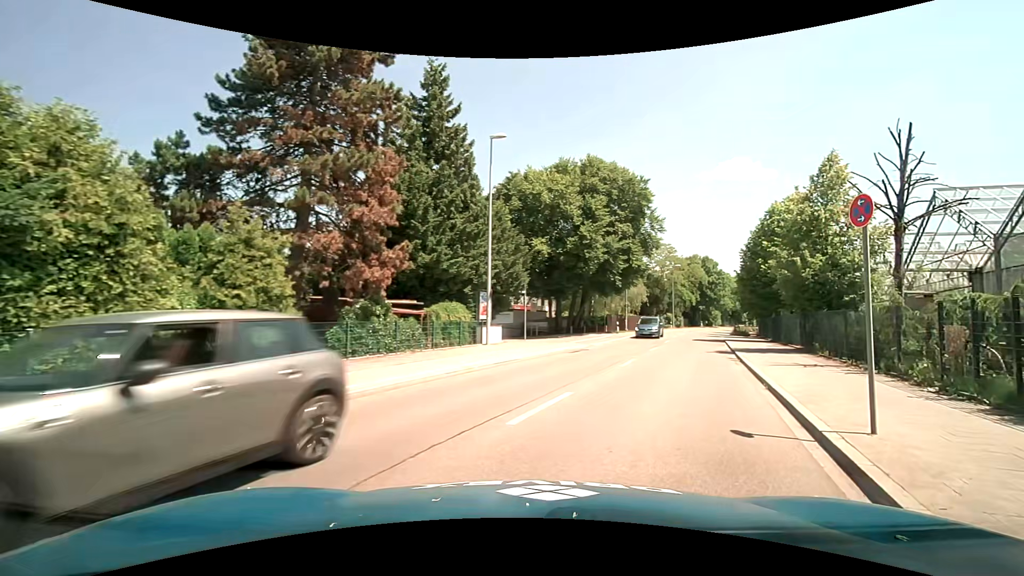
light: Day
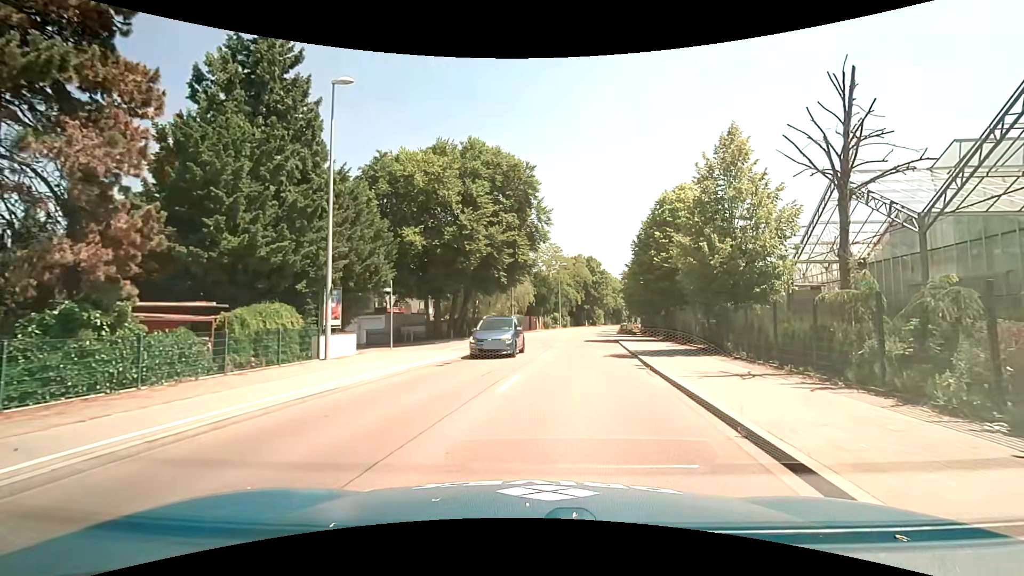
(+0.8, +5.6) m; +12°
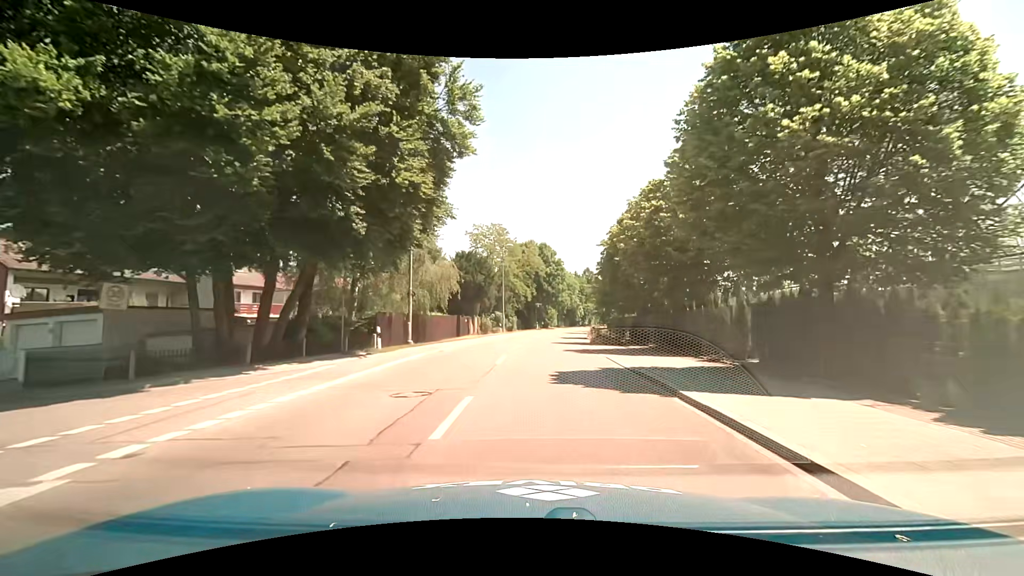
(+2.1, +22.3) m; +6°
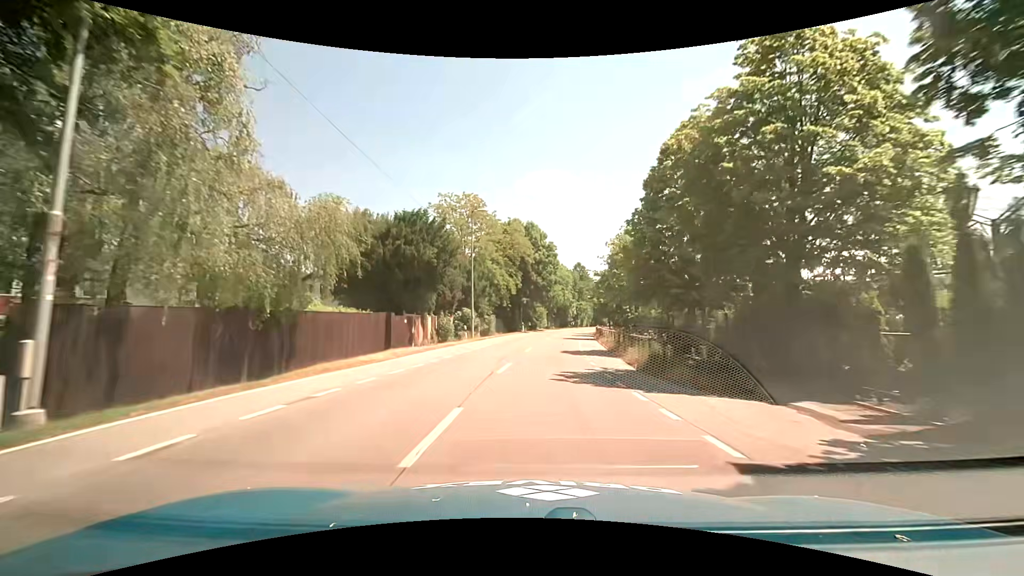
(+0.6, +19.3) m; +3°
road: tertiary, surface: asphalt
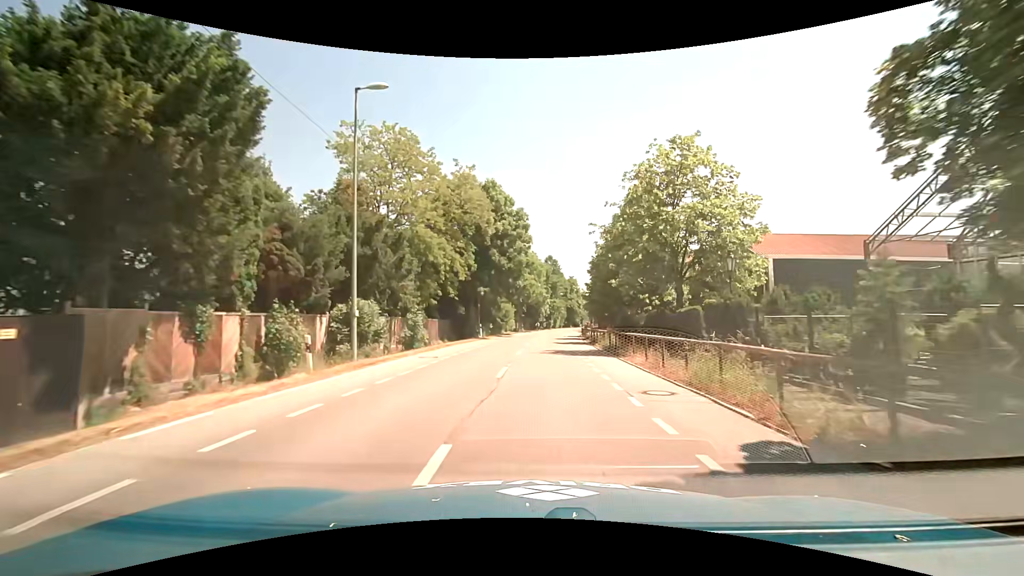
(+0.3, +21.4) m; +3°
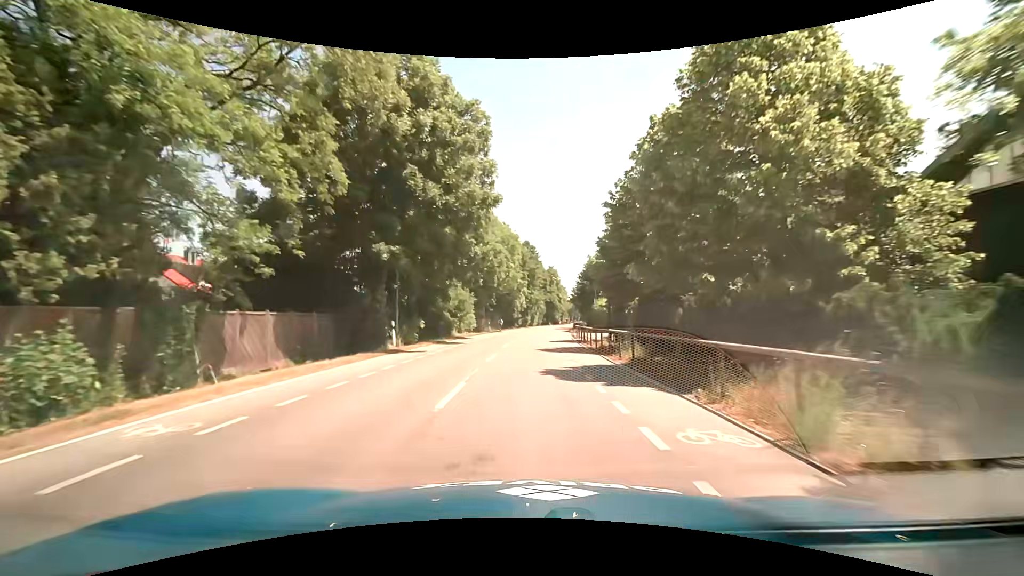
(+0.6, +23.3) m; +2°
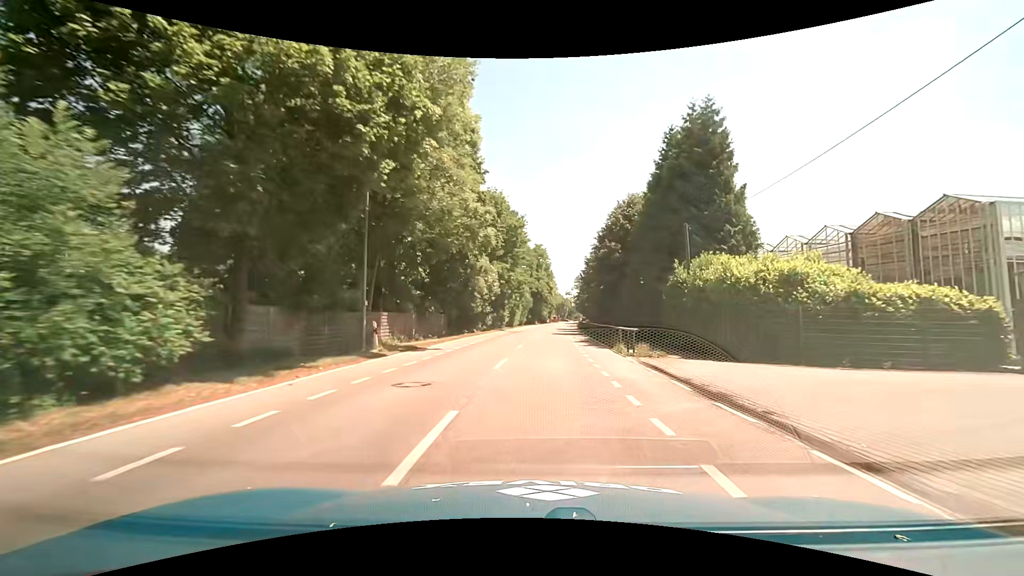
(+0.6, +39.8) m; +3°
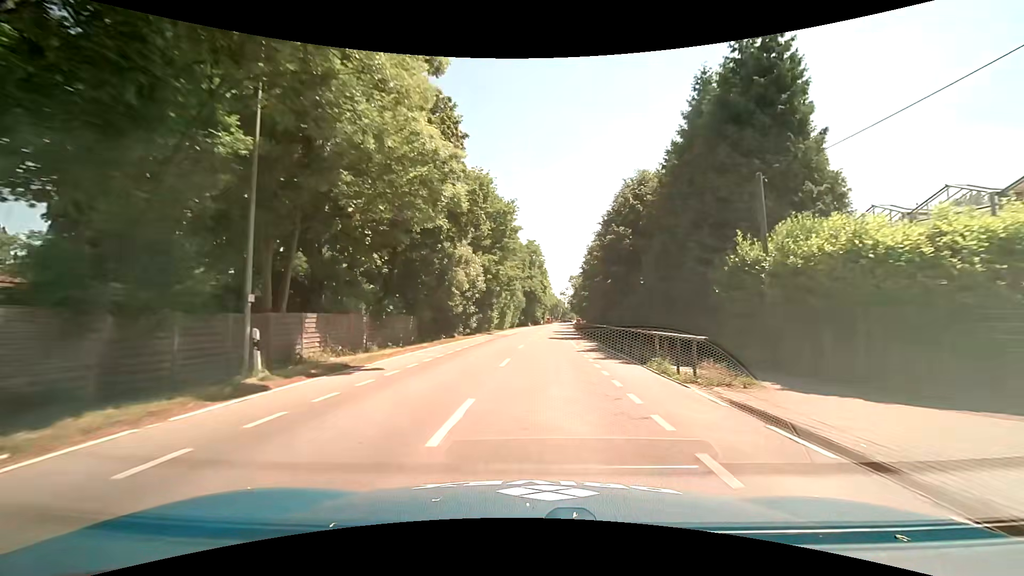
(+0.1, +7.8) m; +1°
